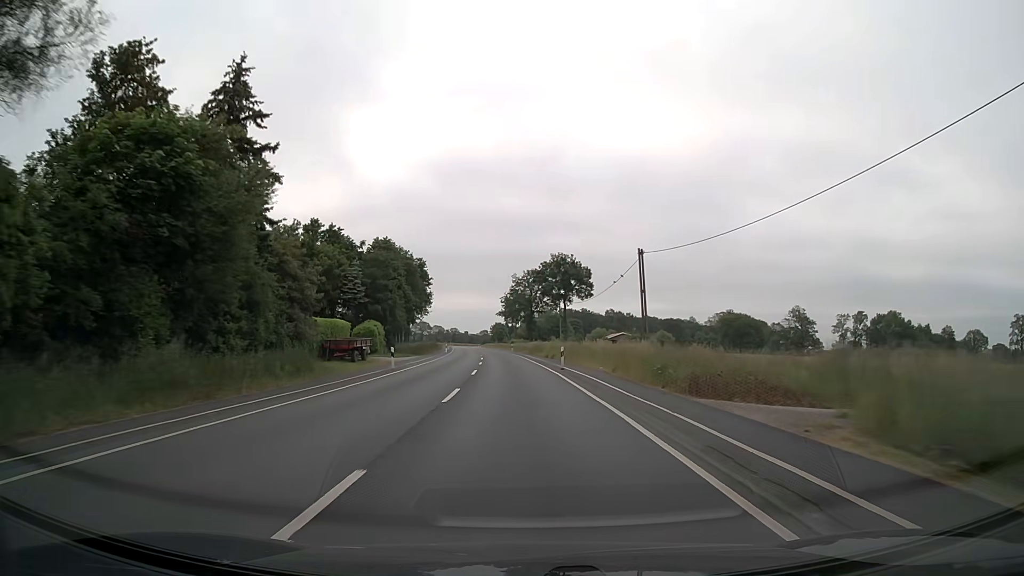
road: secondary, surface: asphalt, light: Day
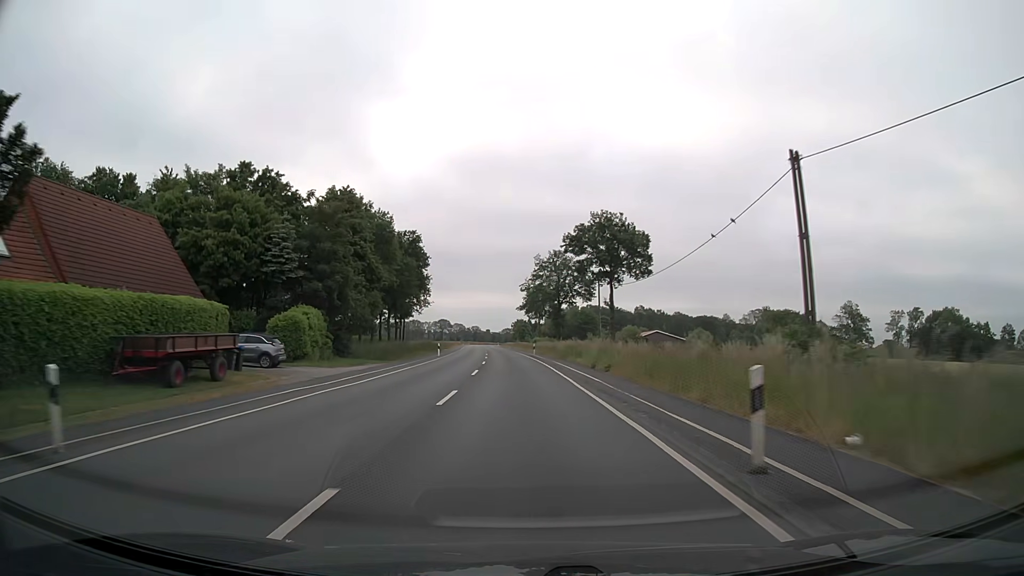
(-0.5, +25.3) m; -2°
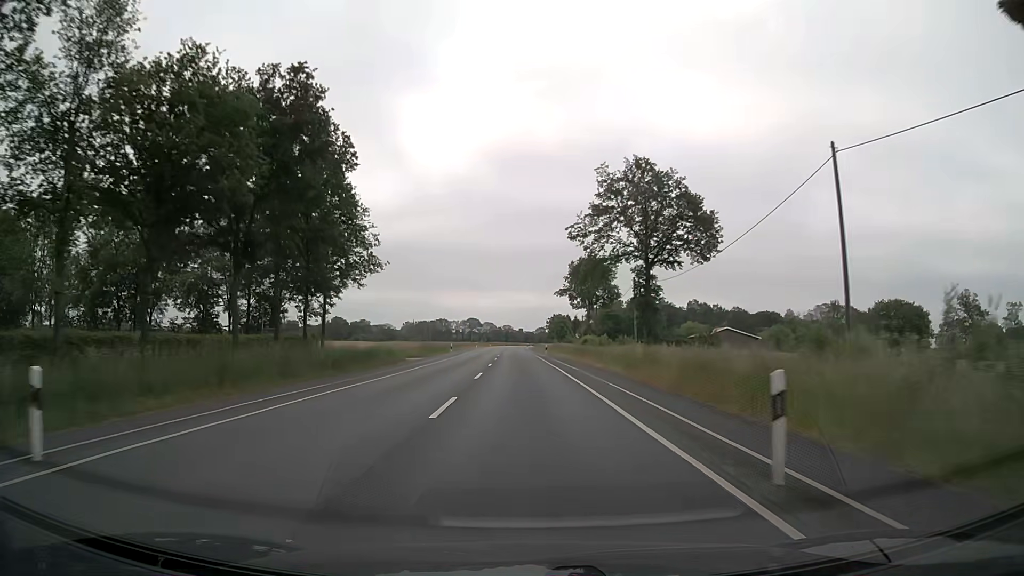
(-1.5, +50.7) m; -3°
(0, +10) (0, +20) (0, +30) (-1, +40) (-1, +50) (-1, +60) (-2, +70) (-2, +80) (-2, +90) (-3, +100) m
